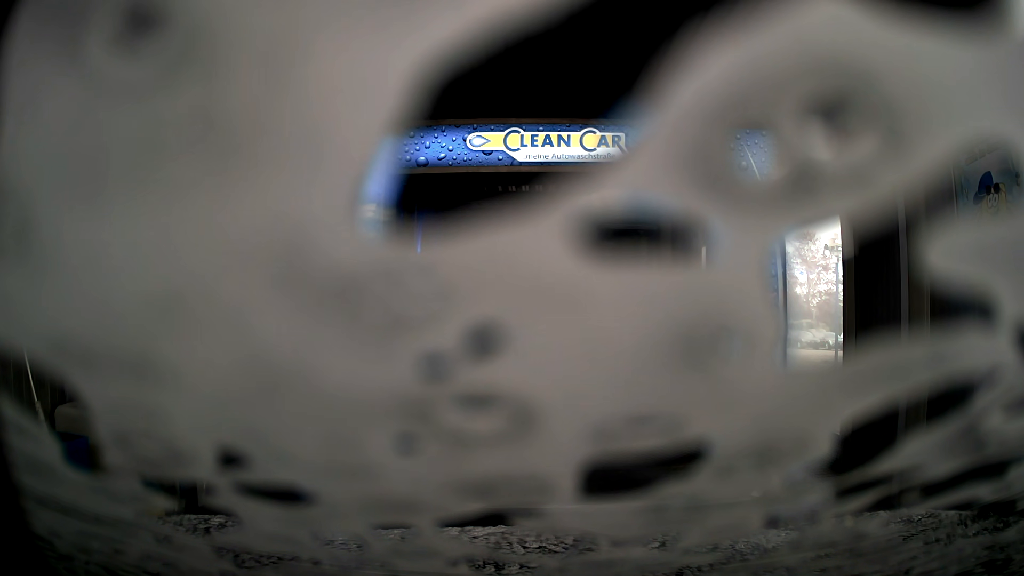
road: service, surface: asphalt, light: Day
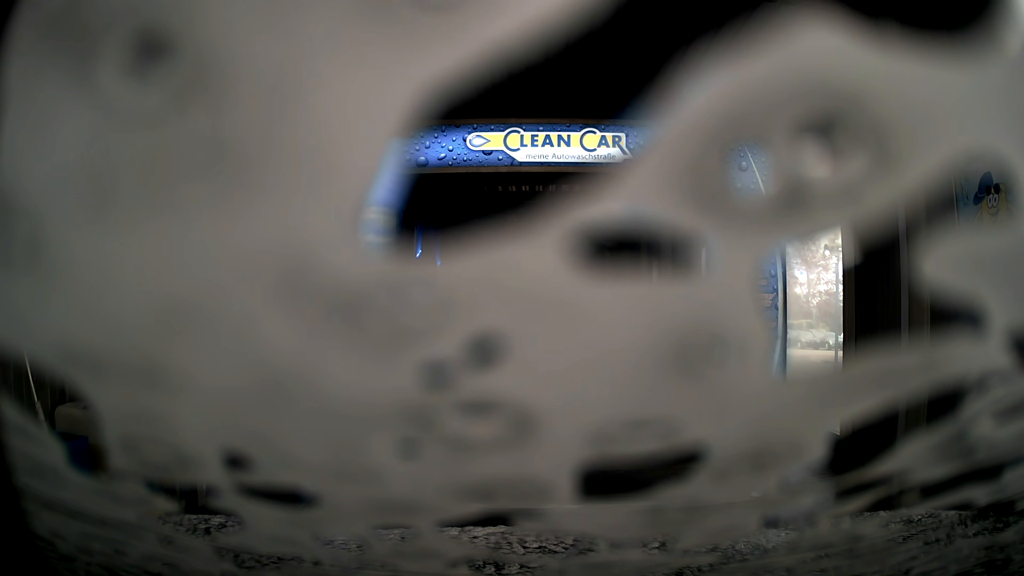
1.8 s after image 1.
(0.0, 0.0) m; 0°
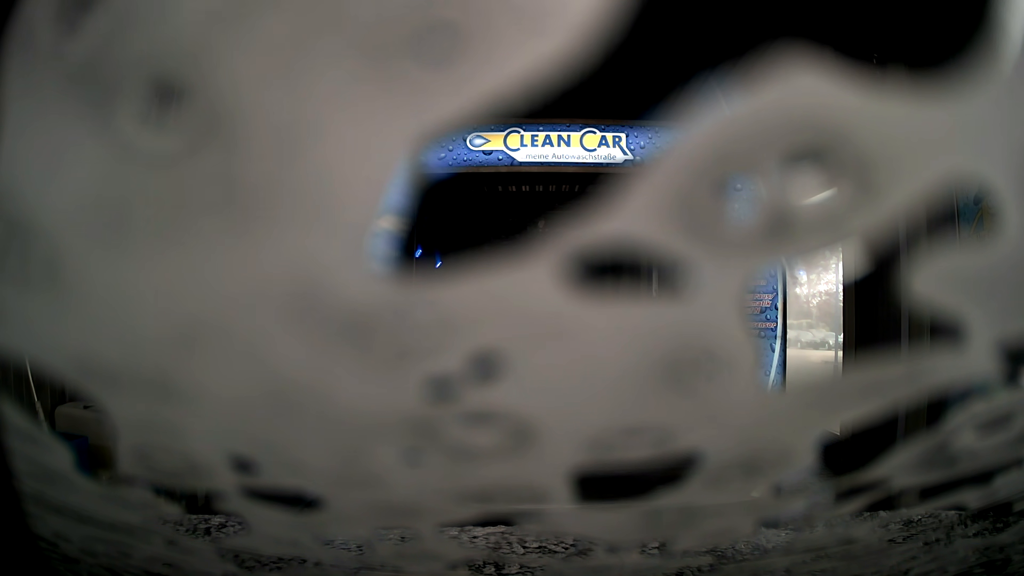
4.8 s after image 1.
(0.0, 0.0) m; 0°
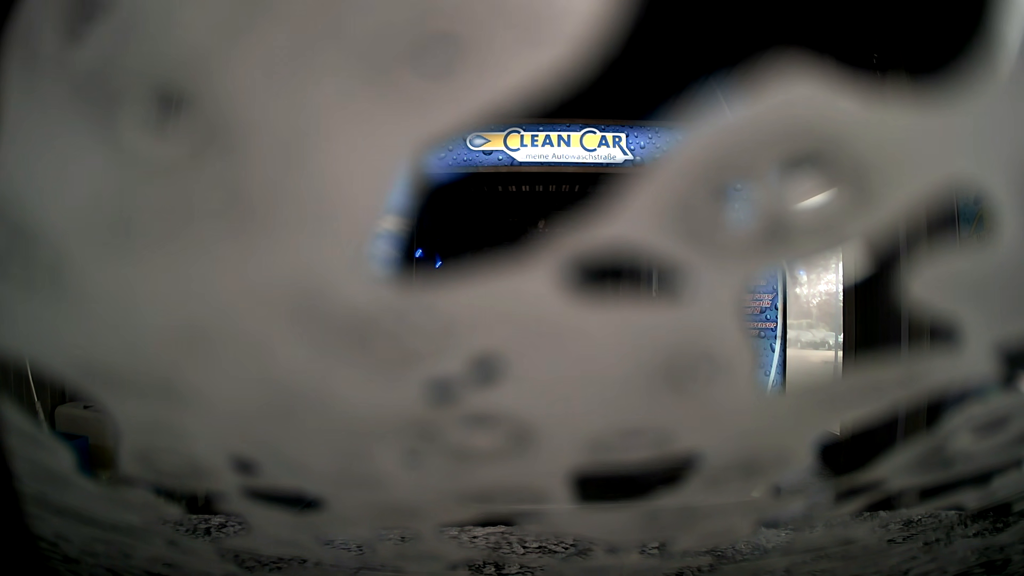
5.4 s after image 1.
(0.0, 0.0) m; 0°
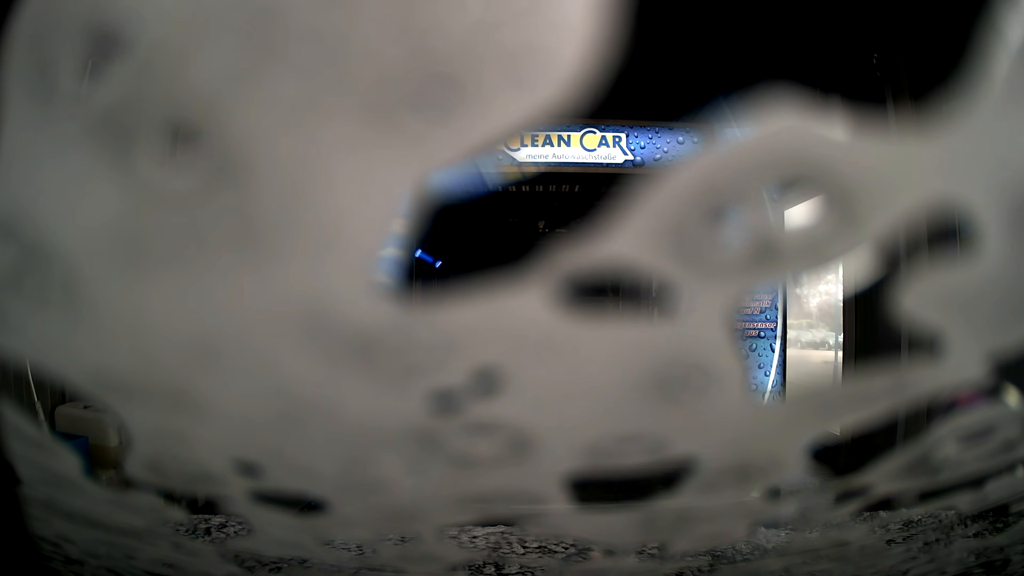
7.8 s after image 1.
(0.0, 0.0) m; 0°
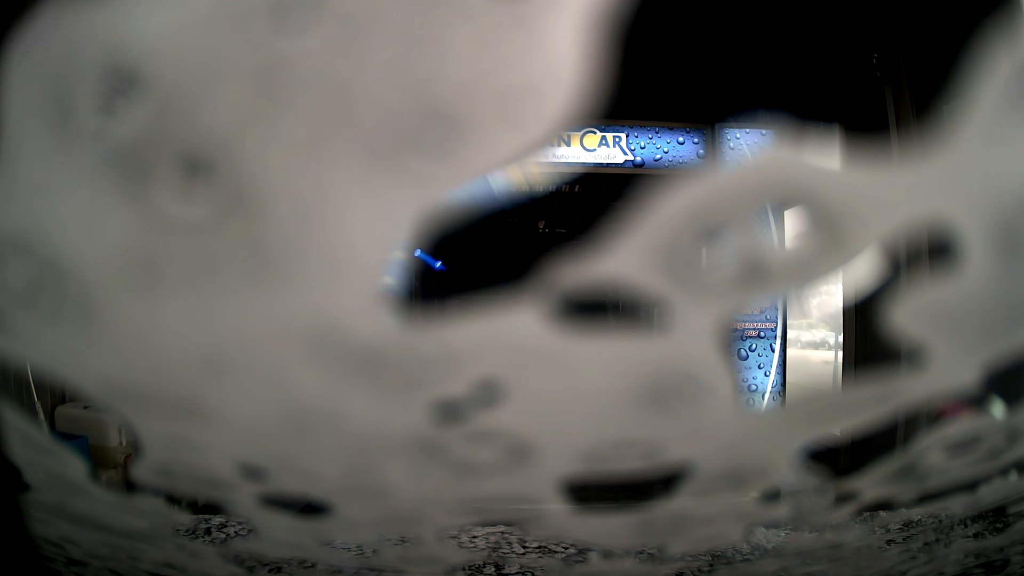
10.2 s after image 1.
(0.0, 0.0) m; 0°
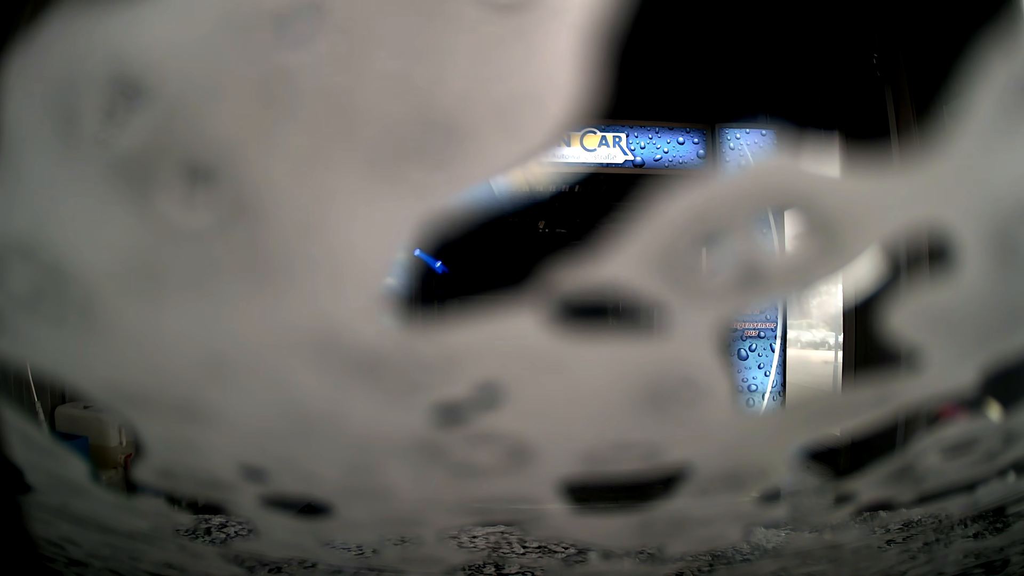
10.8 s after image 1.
(0.0, 0.0) m; 0°
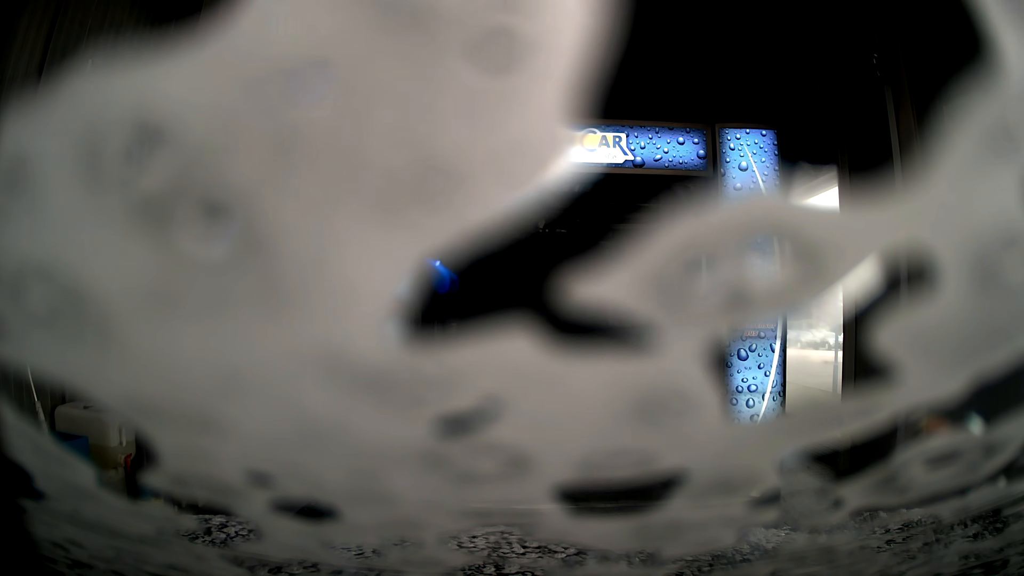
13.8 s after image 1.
(0.0, 0.0) m; 0°
